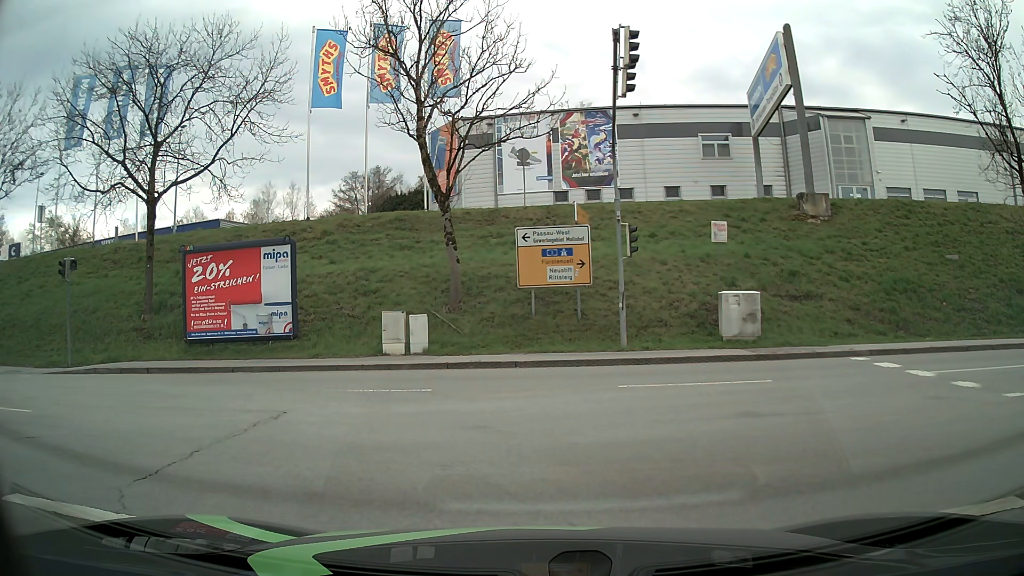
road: primary_link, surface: asphalt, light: Day
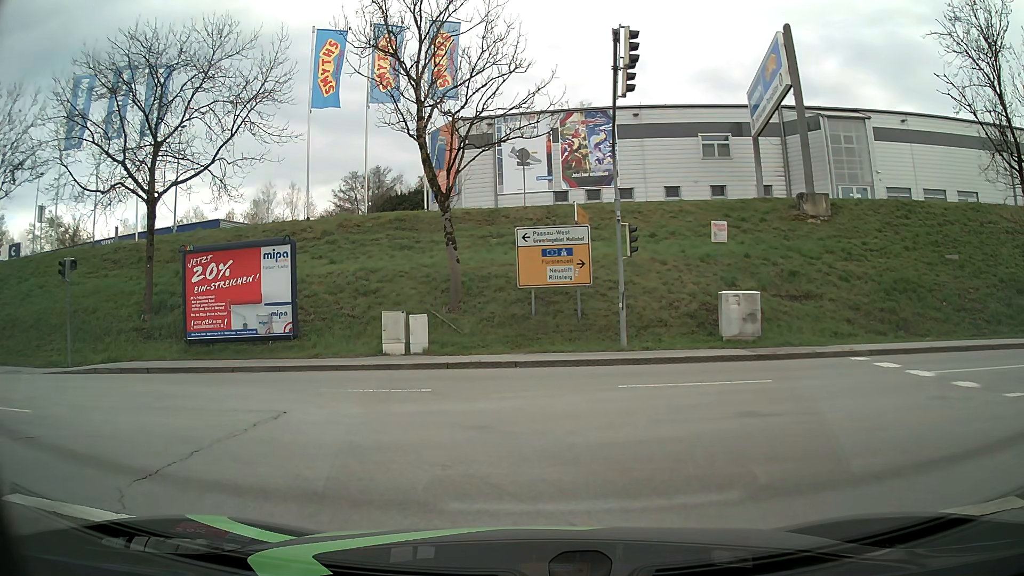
(0.0, 0.0) m; 0°
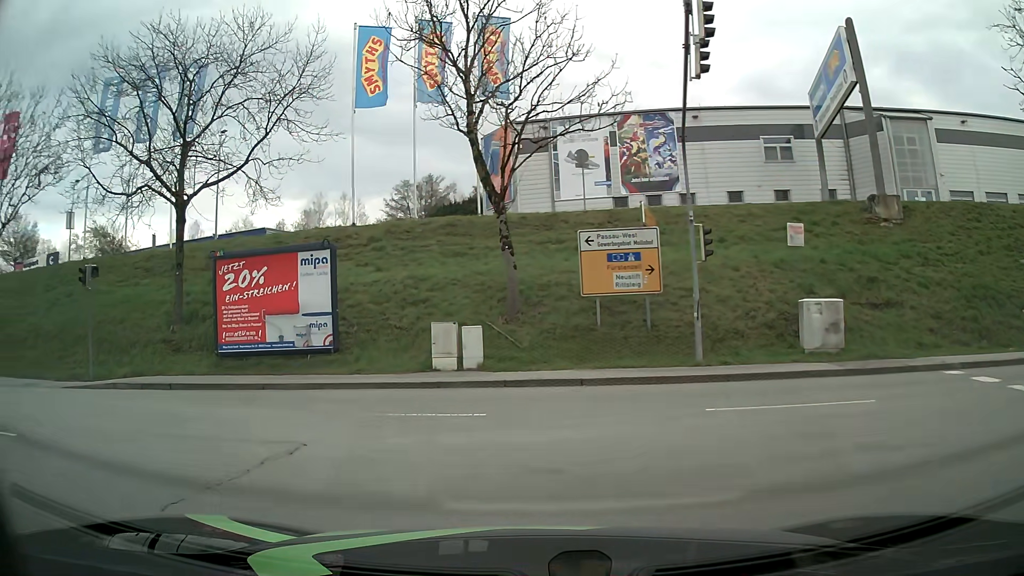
(-0.1, +2.0) m; -6°
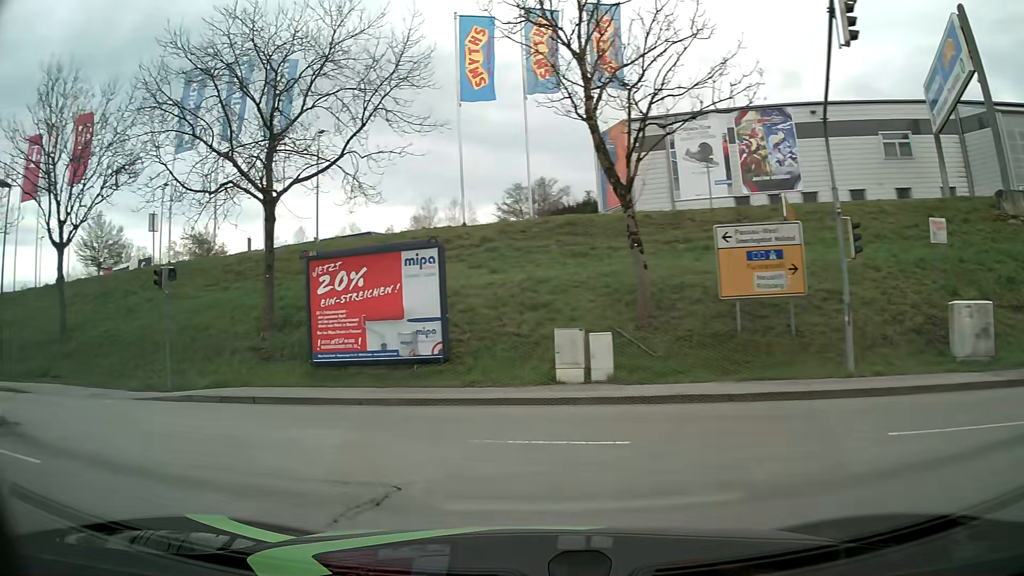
(-0.2, +2.1) m; -10°
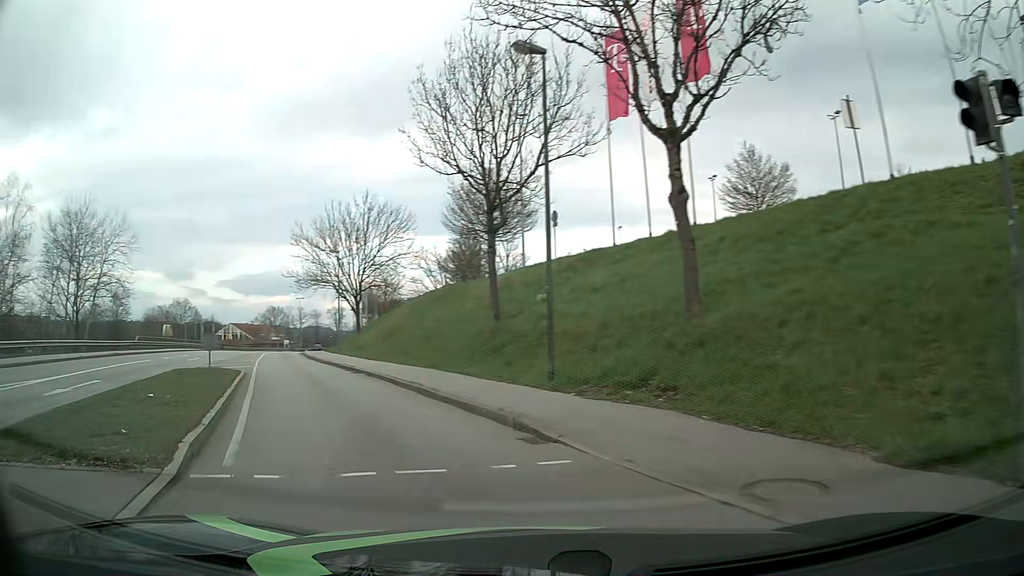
(-7.2, +11.9) m; -59°
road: tertiary
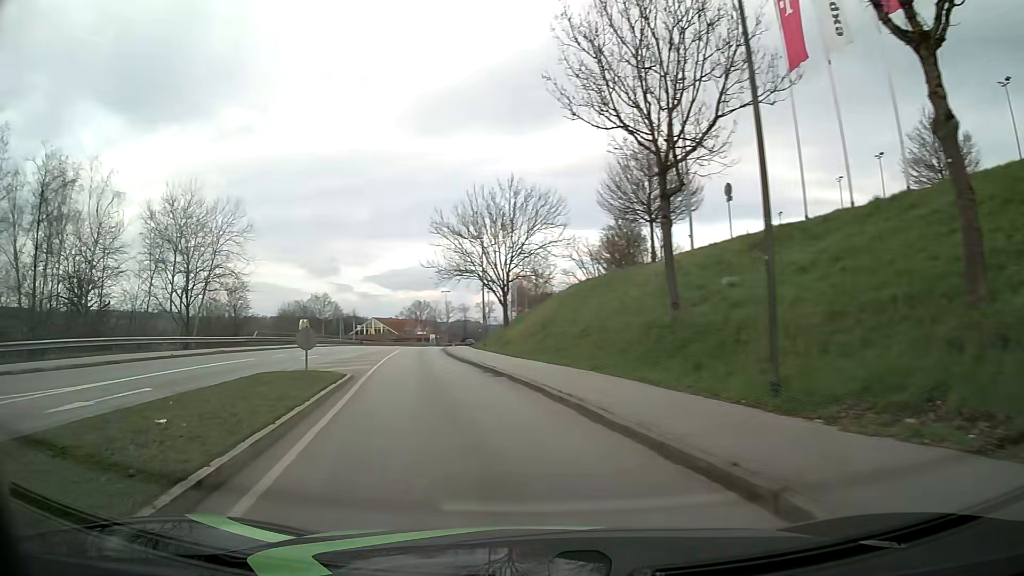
(-0.4, +4.8) m; -11°
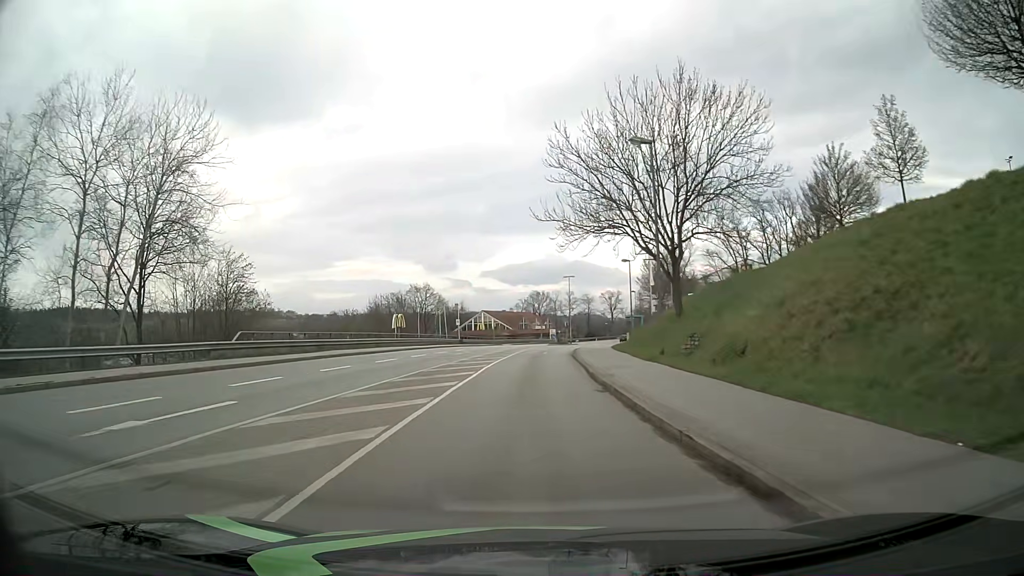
(-3.6, +23.5) m; -10°
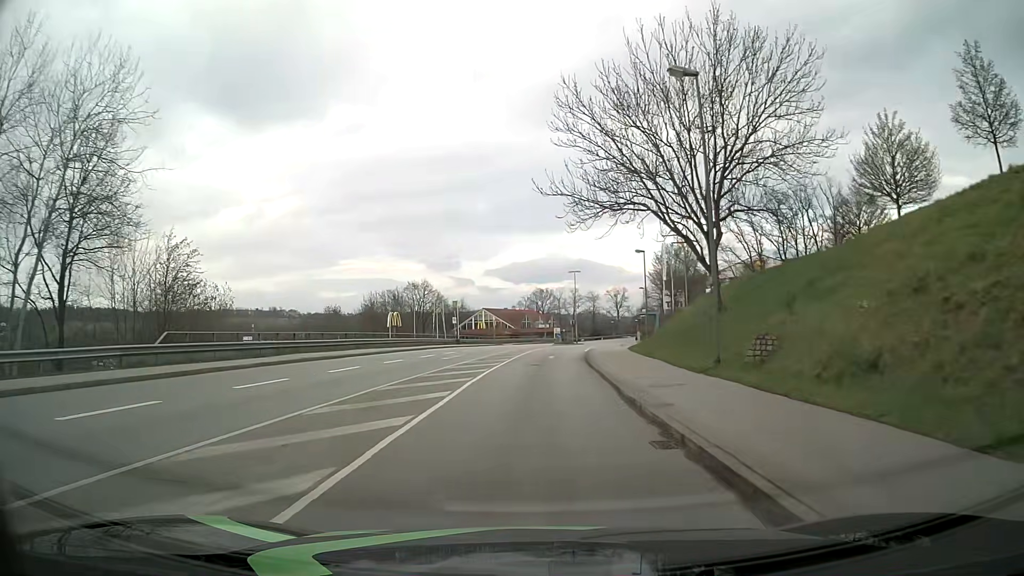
(-0.1, +6.8) m; -1°
(0, +10) (0, +20) (0, +30) (+1, +40) (+2, +50) (+3, +60) (+4, +70) (+6, +80) (+7, +90) (+9, +99) m
